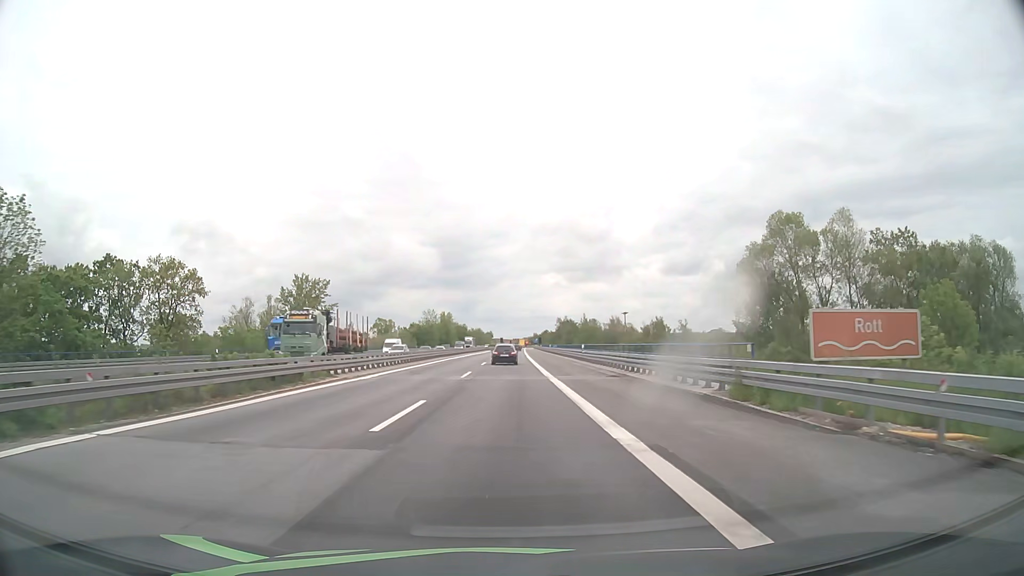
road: motorway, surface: asphalt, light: Day
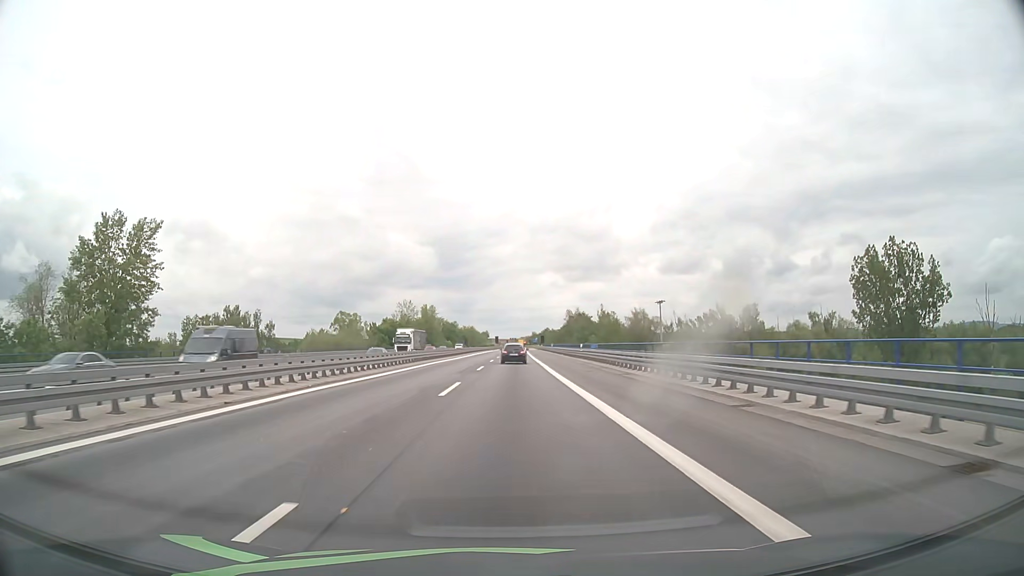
(+0.1, +47.1) m; 0°
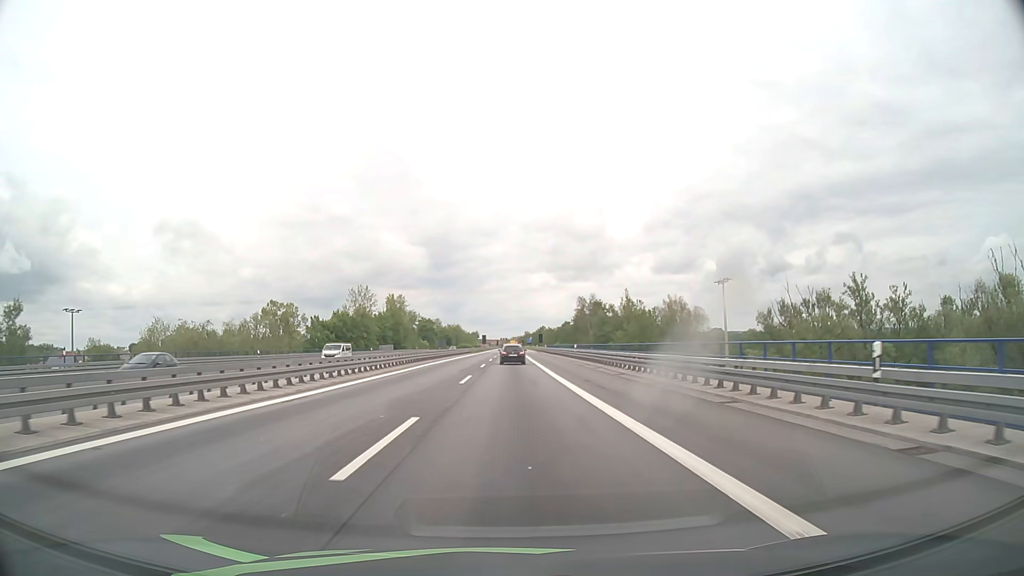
(+0.4, +47.1) m; +1°
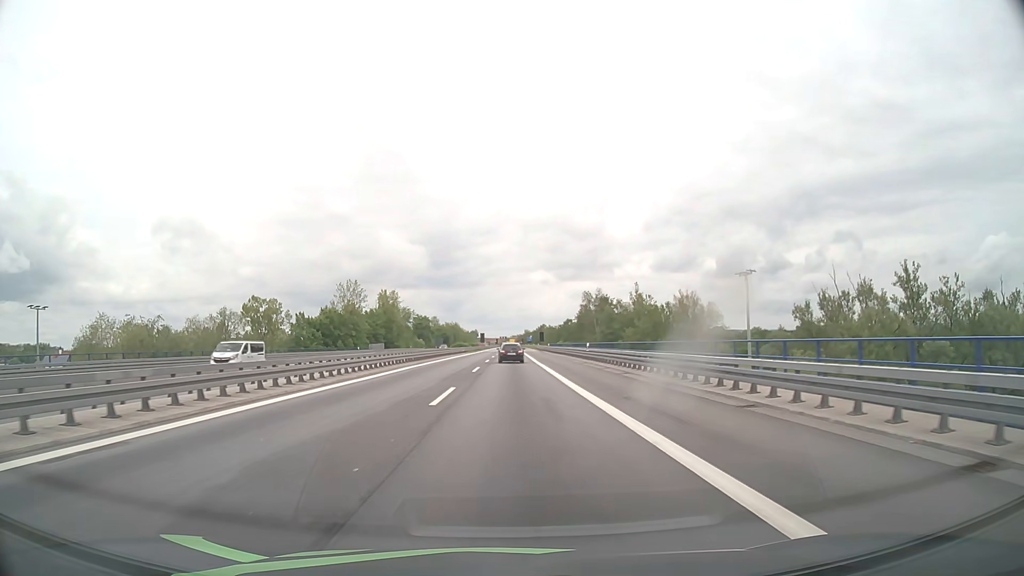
(0.0, +9.4) m; 0°
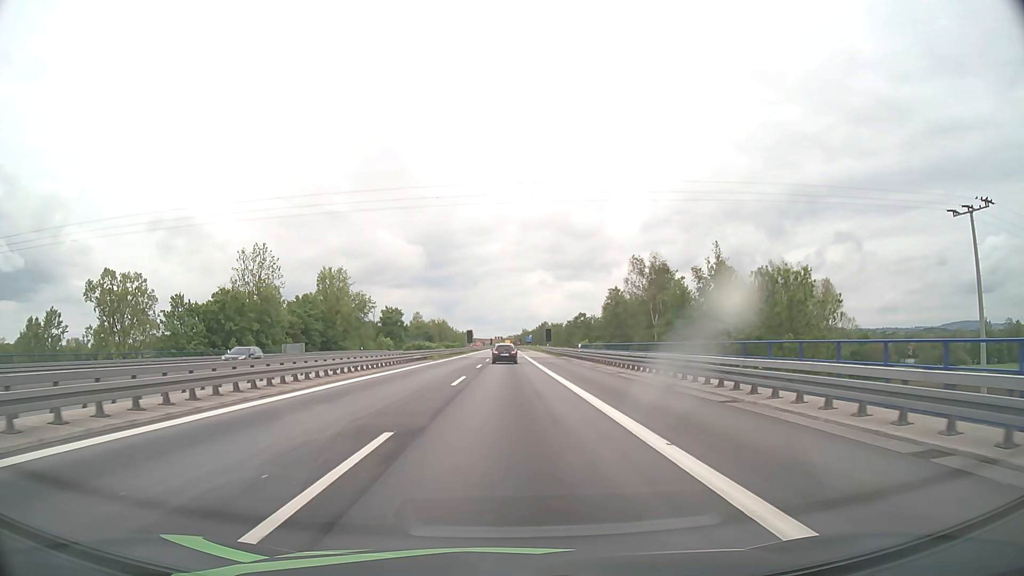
(+0.1, +47.2) m; 0°
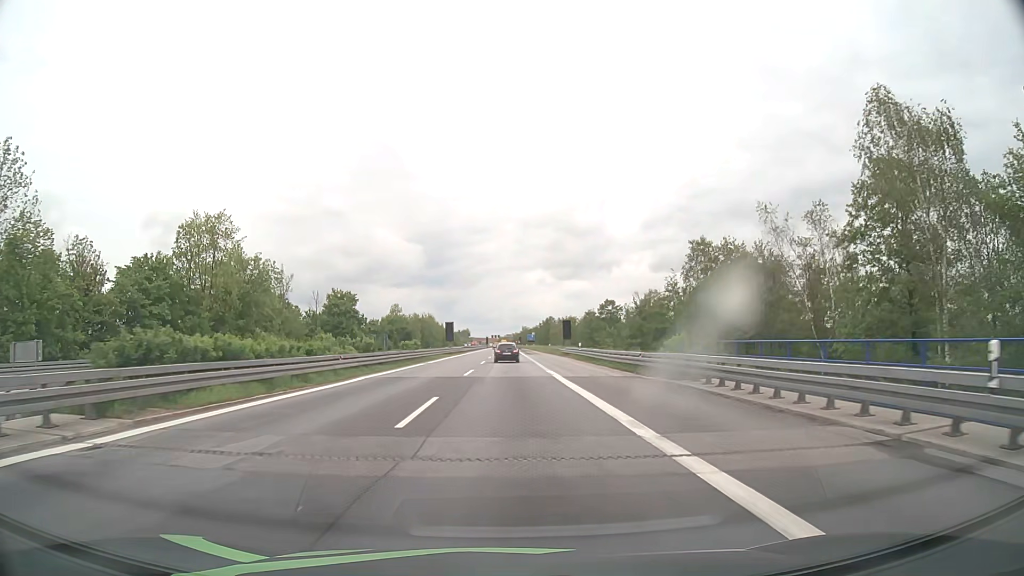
(-0.1, +47.3) m; 0°
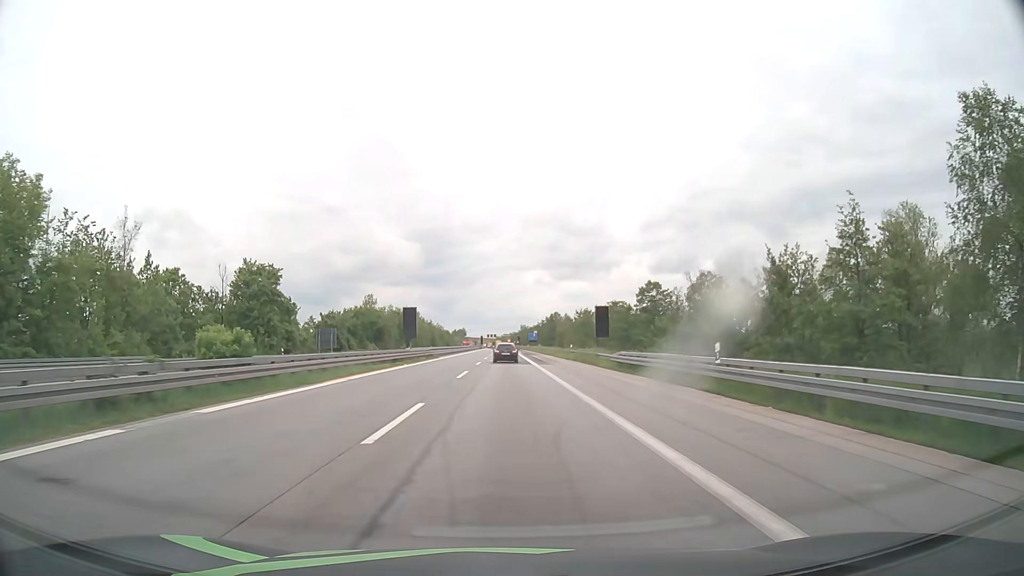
(0.0, +37.8) m; 0°
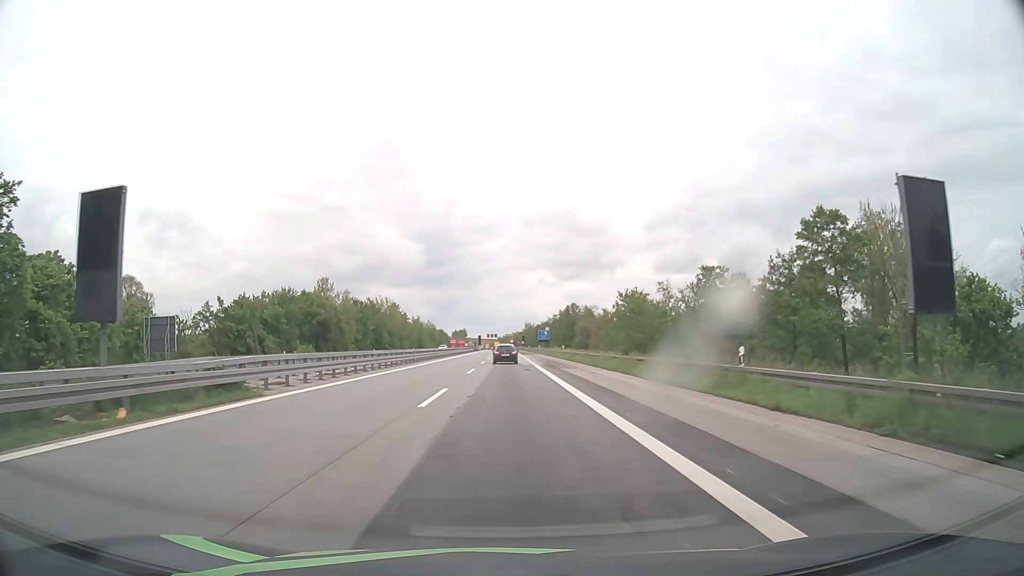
(-0.1, +47.2) m; 0°
